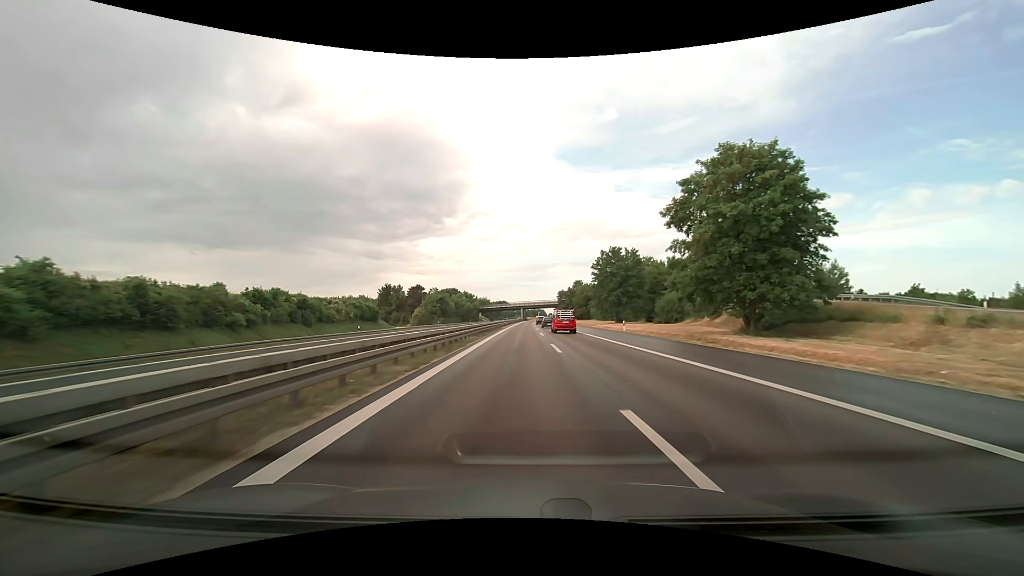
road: trunk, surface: asphalt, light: Day
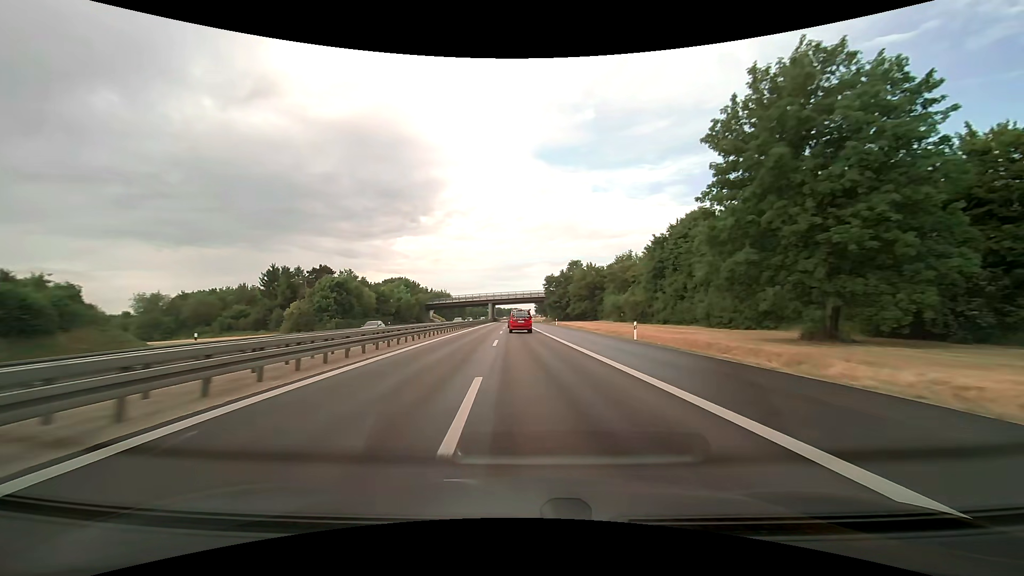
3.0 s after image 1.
(+1.6, +68.7) m; +3°
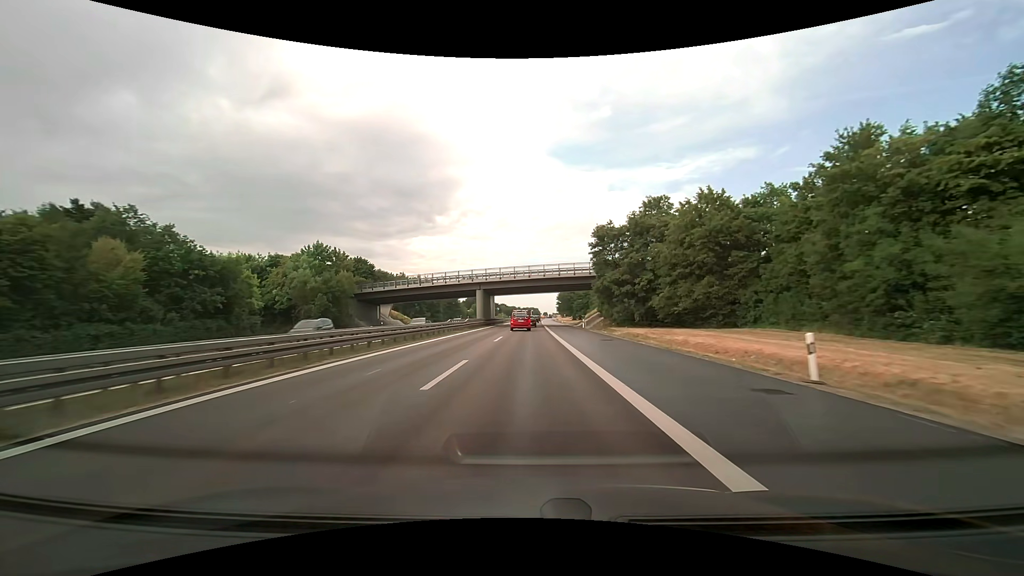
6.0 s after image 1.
(-1.4, +68.2) m; -2°
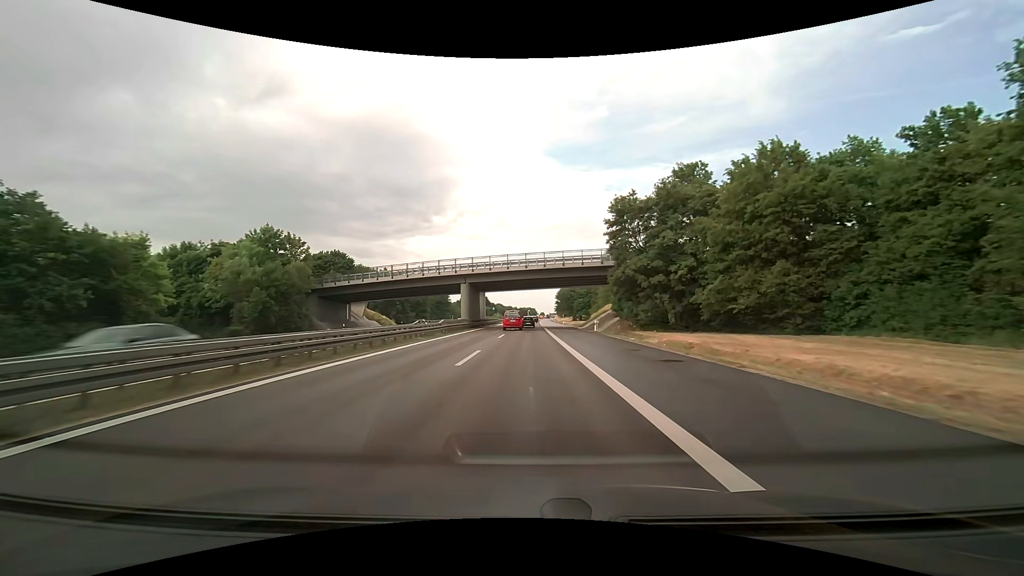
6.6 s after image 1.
(0.0, +13.5) m; 0°
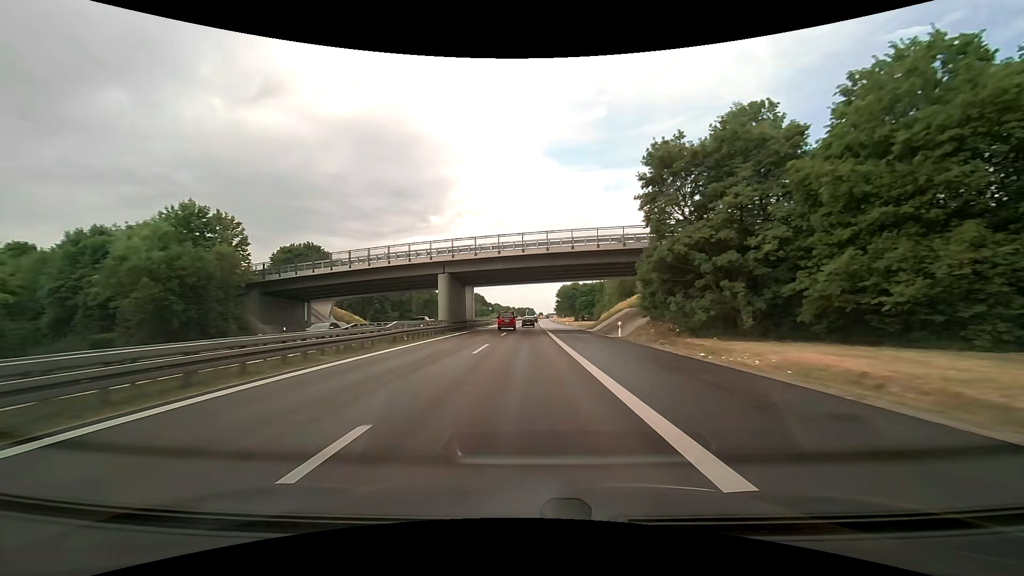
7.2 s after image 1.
(0.0, +13.6) m; 0°
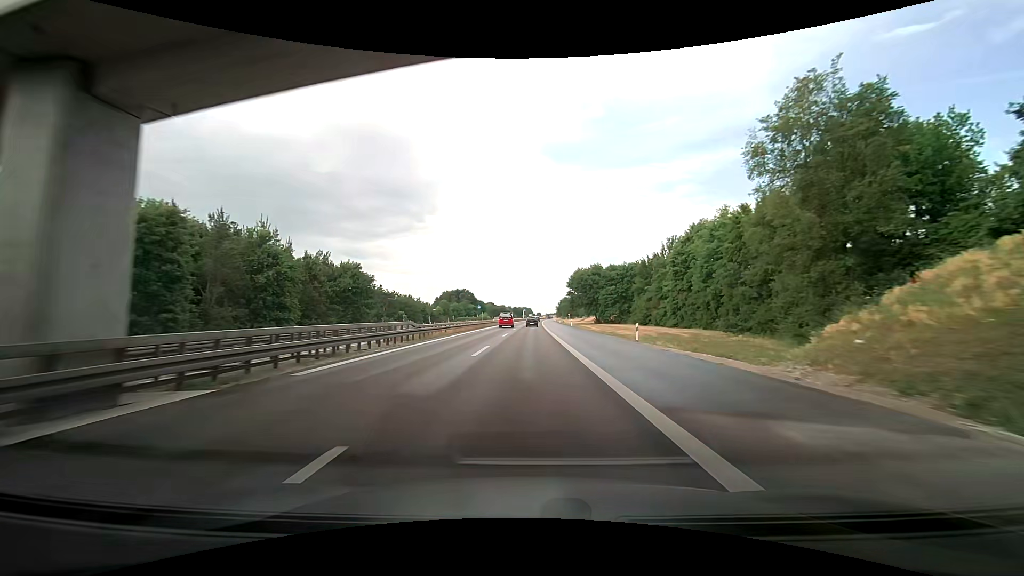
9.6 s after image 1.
(0.0, +55.4) m; -1°
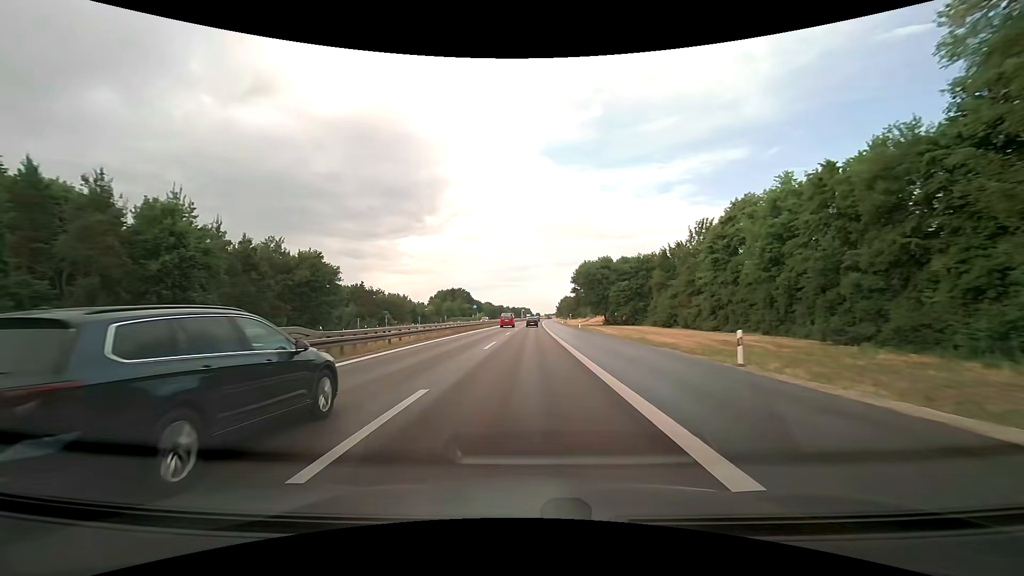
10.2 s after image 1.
(+0.1, +14.1) m; +1°
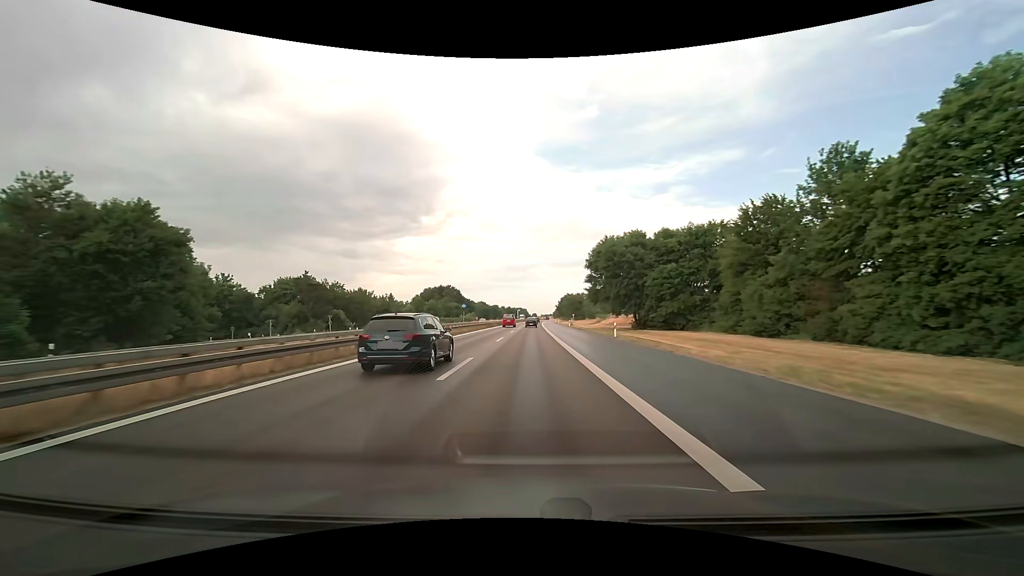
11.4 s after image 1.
(+0.3, +28.7) m; +1°
(0, +10) (0, +20) (0, +30) (0, +40) (0, +50) (0, +60) (+1, +70) (+1, +80) (+1, +90) (+1, +100) m
